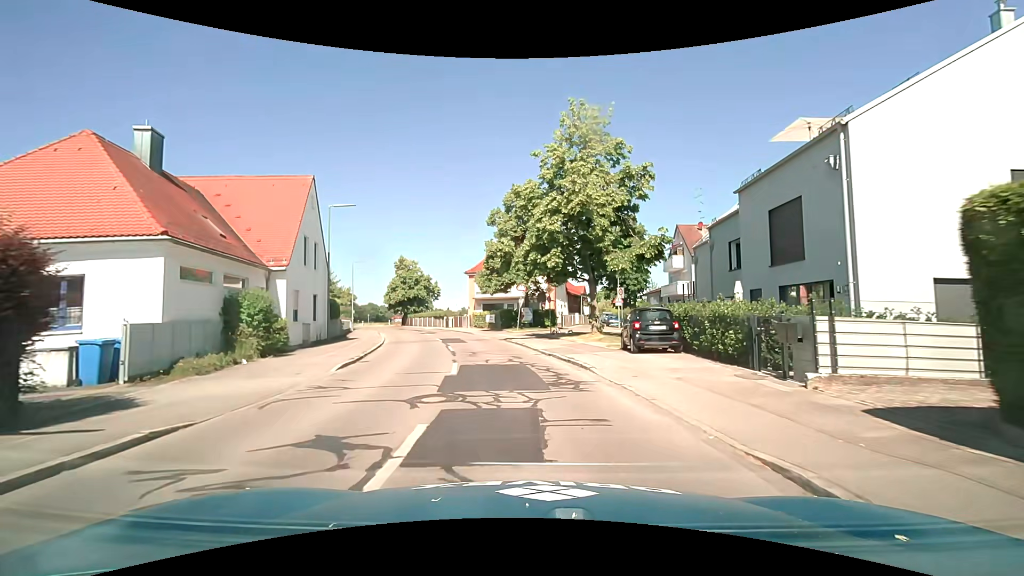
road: tertiary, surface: asphalt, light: Day
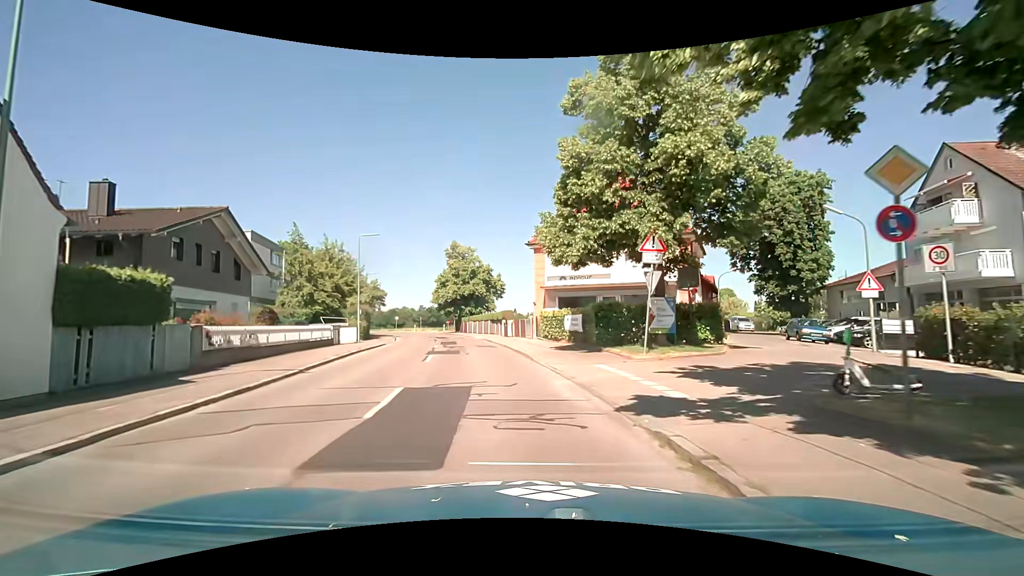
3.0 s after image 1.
(-1.7, +23.4) m; -10°
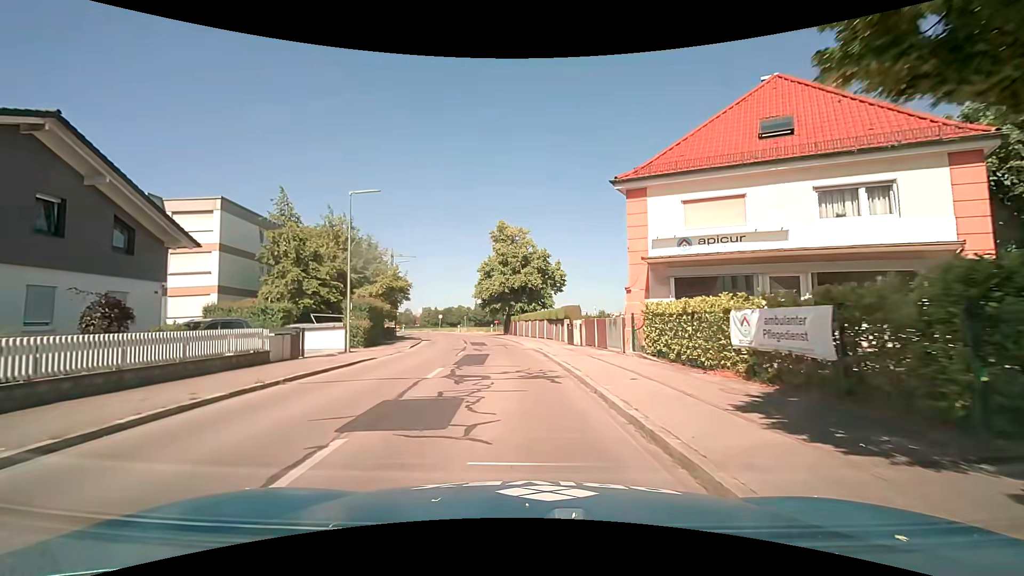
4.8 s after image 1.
(-0.7, +14.1) m; -6°
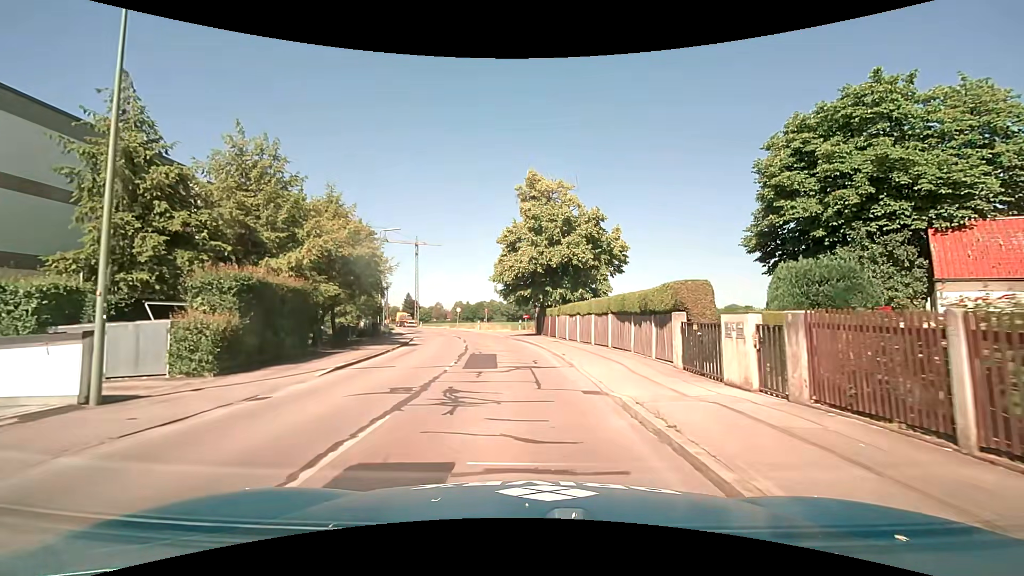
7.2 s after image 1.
(-0.6, +17.1) m; -4°
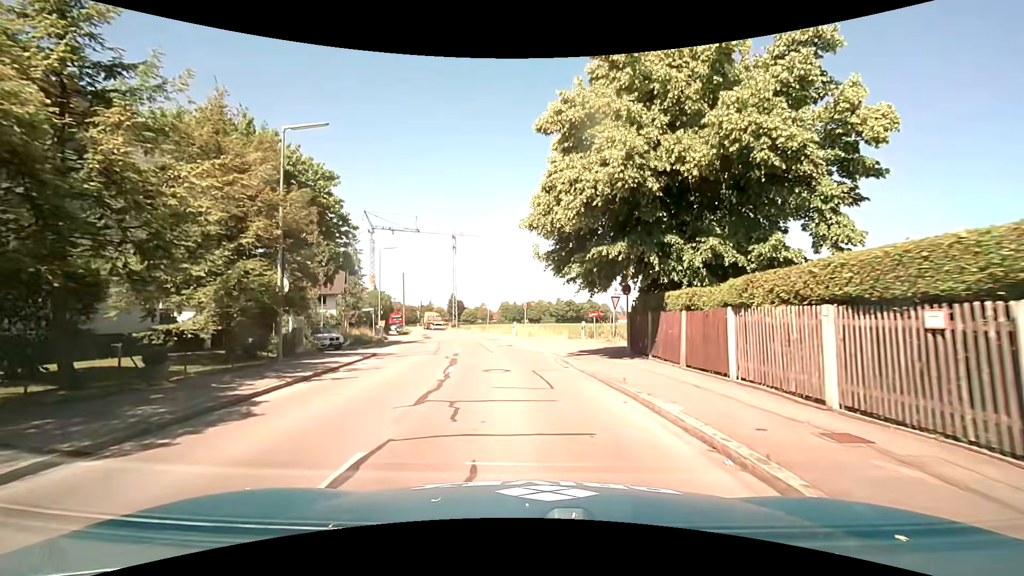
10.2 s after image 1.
(-0.9, +21.5) m; -5°
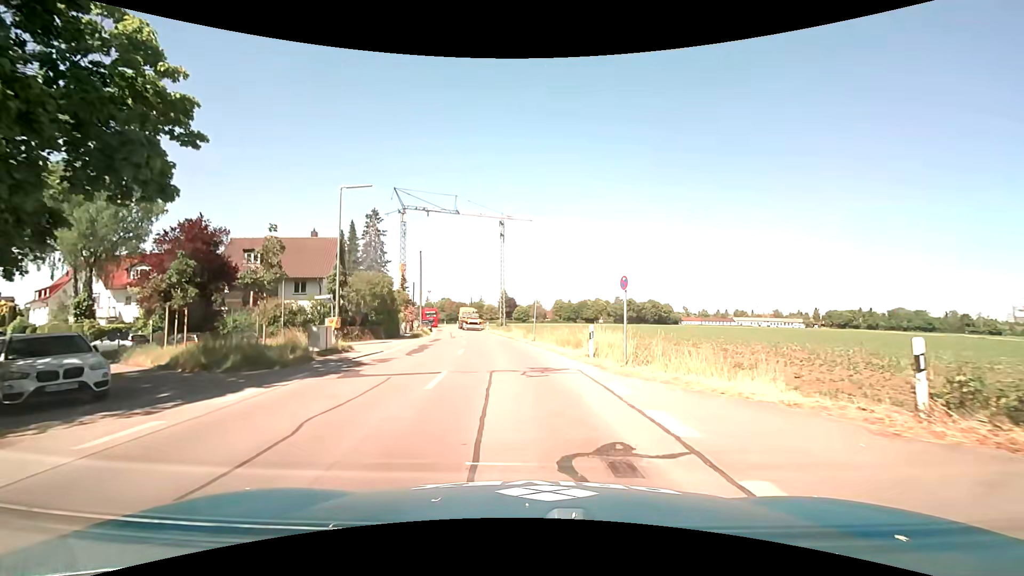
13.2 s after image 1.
(-1.2, +21.4) m; -6°
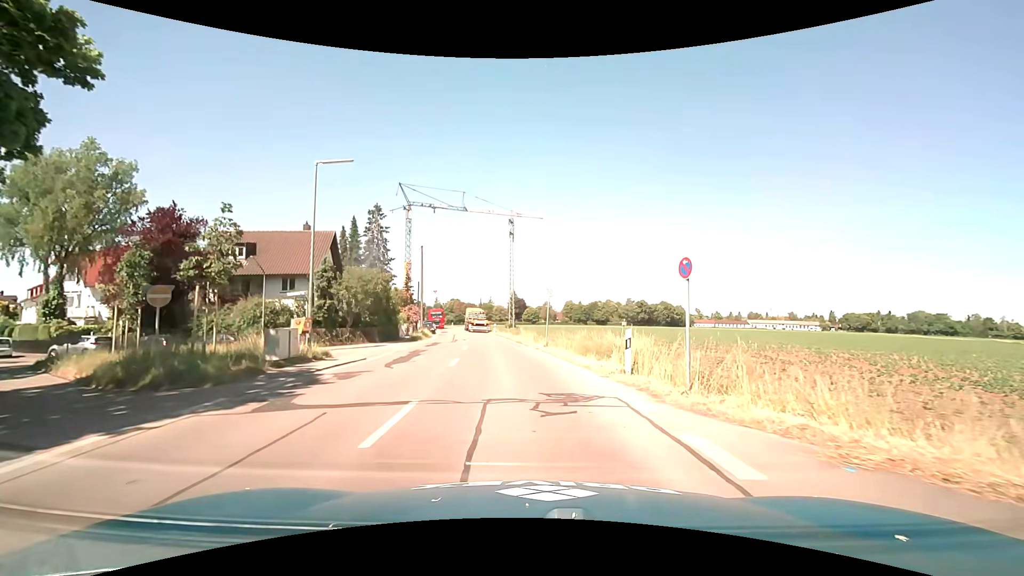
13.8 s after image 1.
(0.0, +4.4) m; -2°
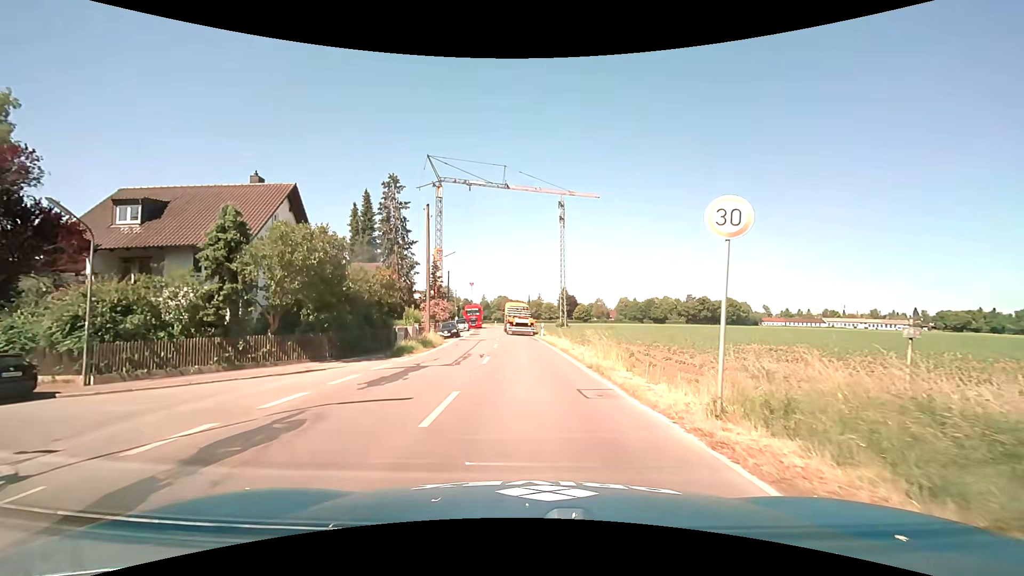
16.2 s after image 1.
(-0.5, +17.4) m; -4°
(0, +10) (-1, +20) (-2, +30) (-3, +40) (-5, +50) (-6, +60) (-5, +70) (-5, +80) (-6, +90) (-7, +99) m
